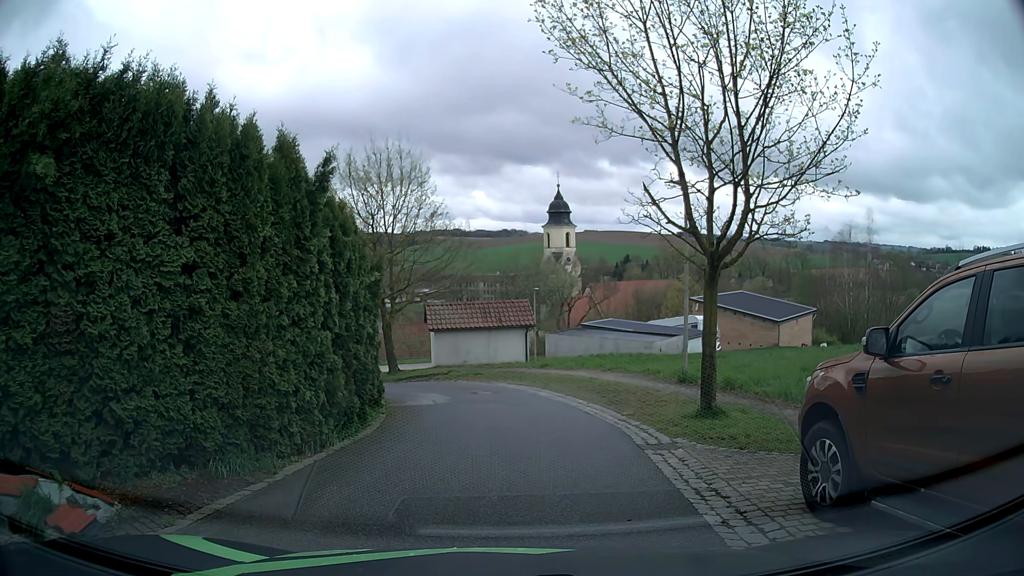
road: residential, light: Day
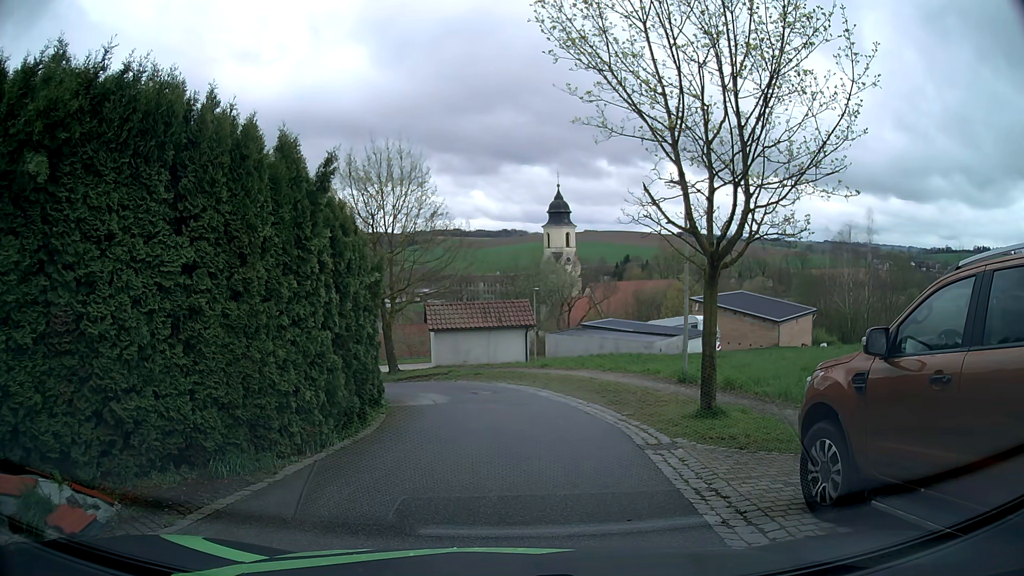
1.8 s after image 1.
(0.0, 0.0) m; 0°
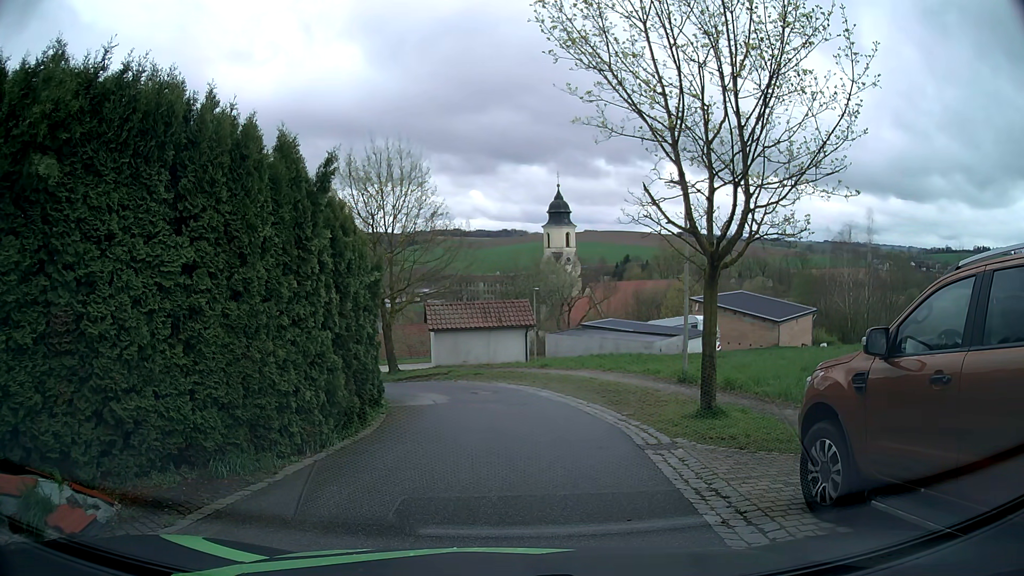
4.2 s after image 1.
(0.0, 0.0) m; 0°
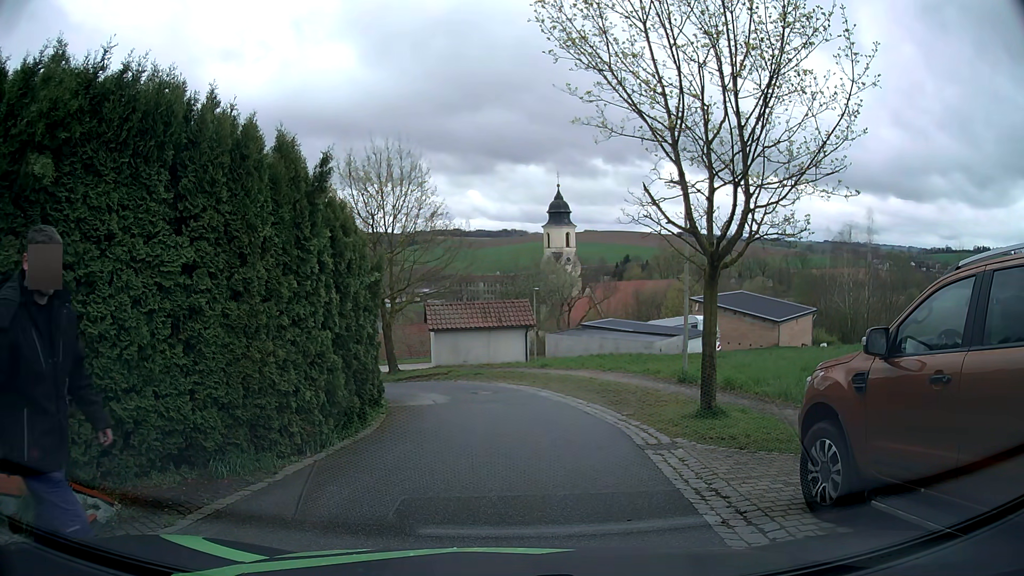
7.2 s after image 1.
(0.0, 0.0) m; 0°
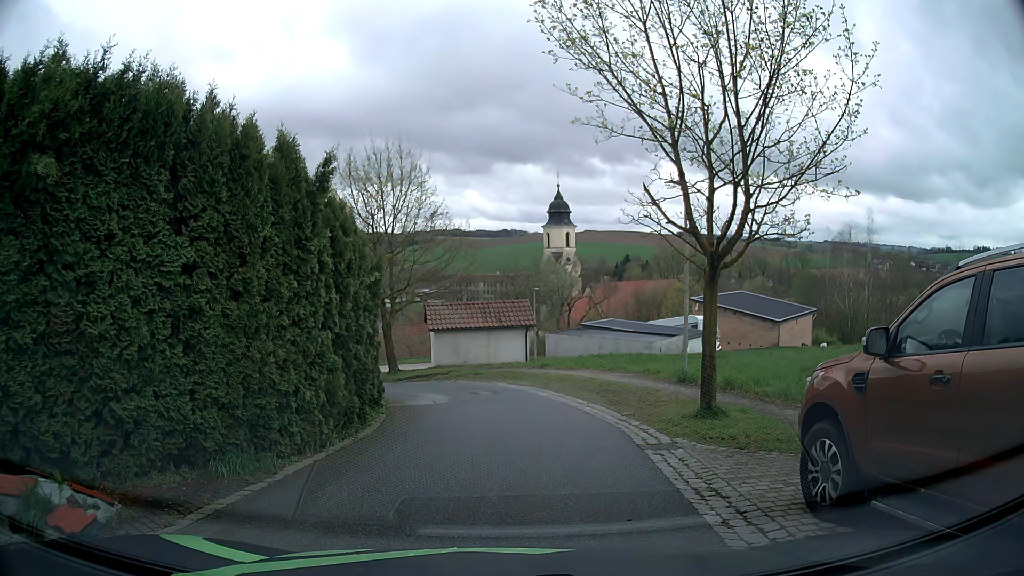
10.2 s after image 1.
(0.0, 0.0) m; 0°
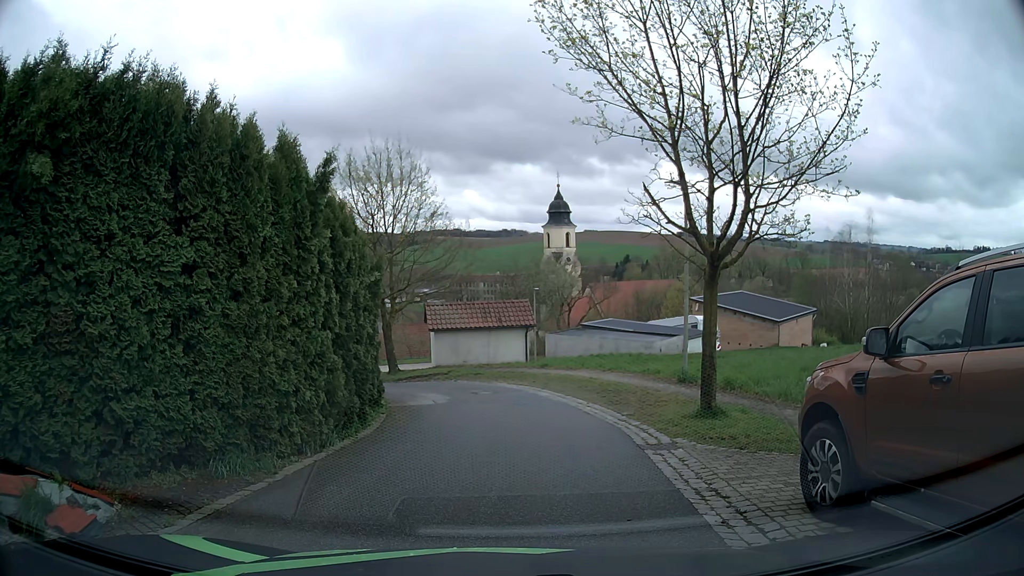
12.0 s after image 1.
(0.0, 0.0) m; 0°
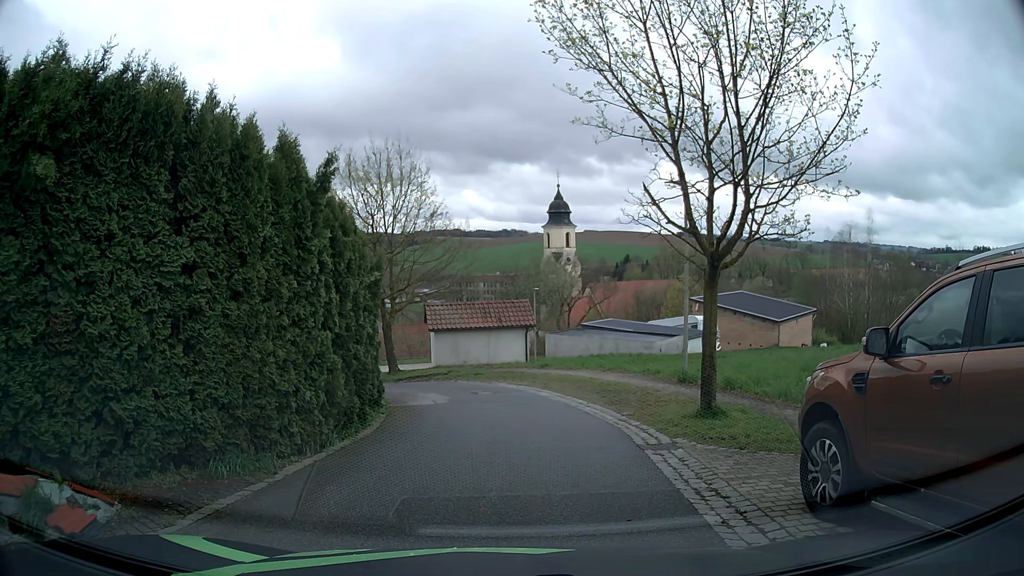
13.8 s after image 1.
(0.0, 0.0) m; 0°
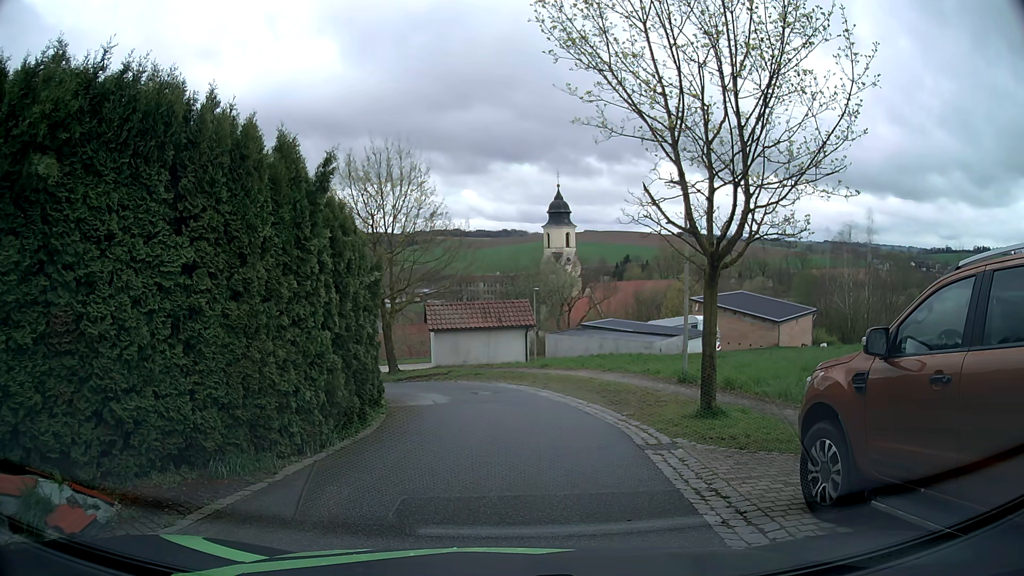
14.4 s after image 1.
(0.0, 0.0) m; 0°
(+1, +10) (0, +20) (-7, +27) (-17, +26) (-26, +21) (-33, +15) (-41, +8) (-49, +2) (-56, -5) (-64, -12) m
